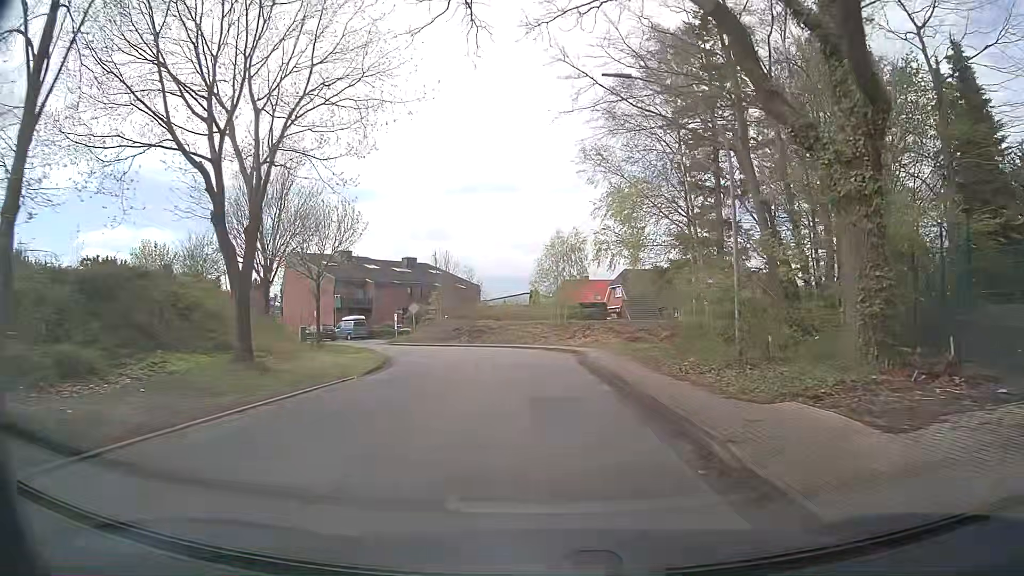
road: residential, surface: asphalt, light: Day
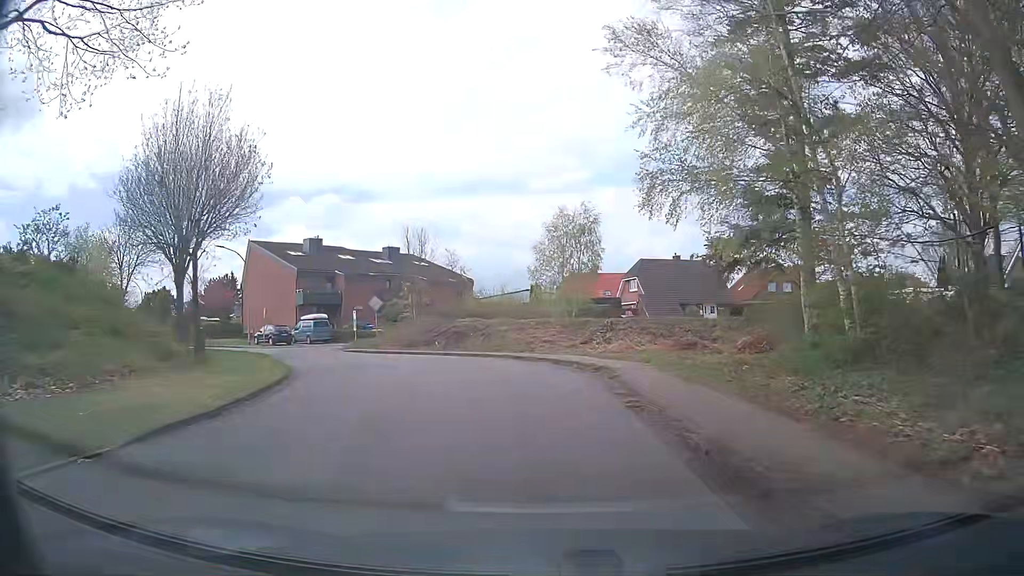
(-0.1, +12.1) m; 0°
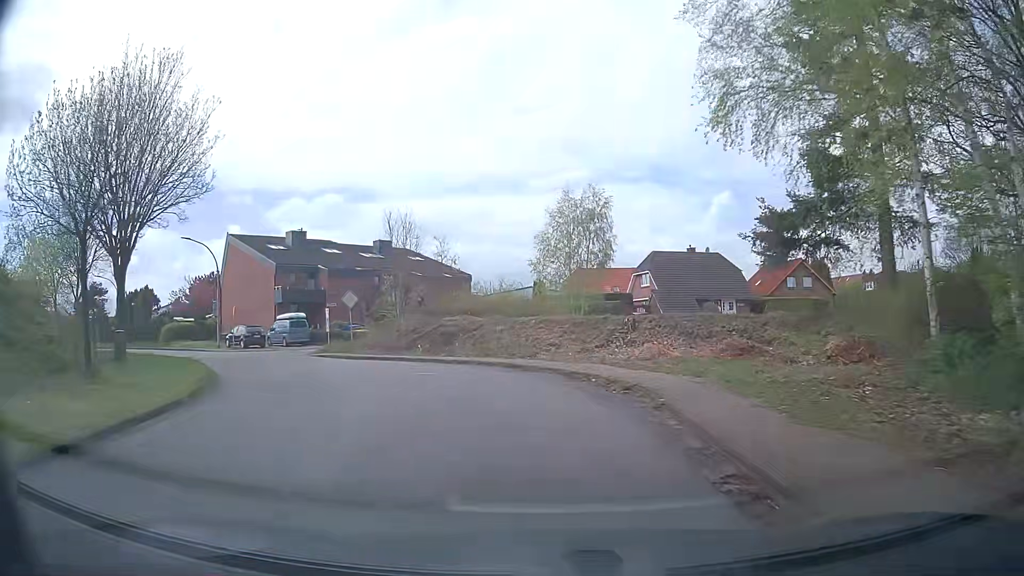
(-0.1, +5.9) m; -1°
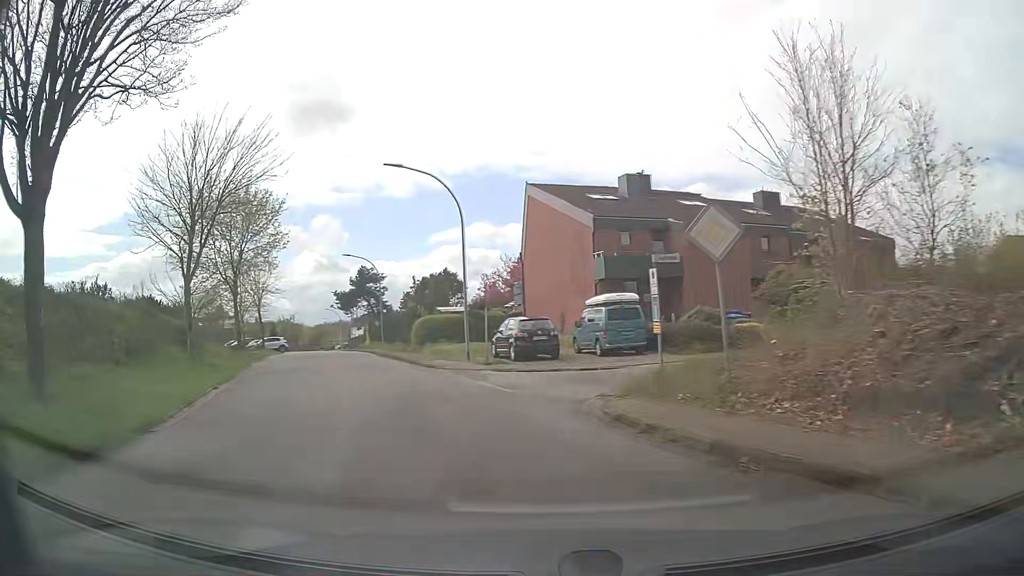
(-5.1, +21.8) m; -32°
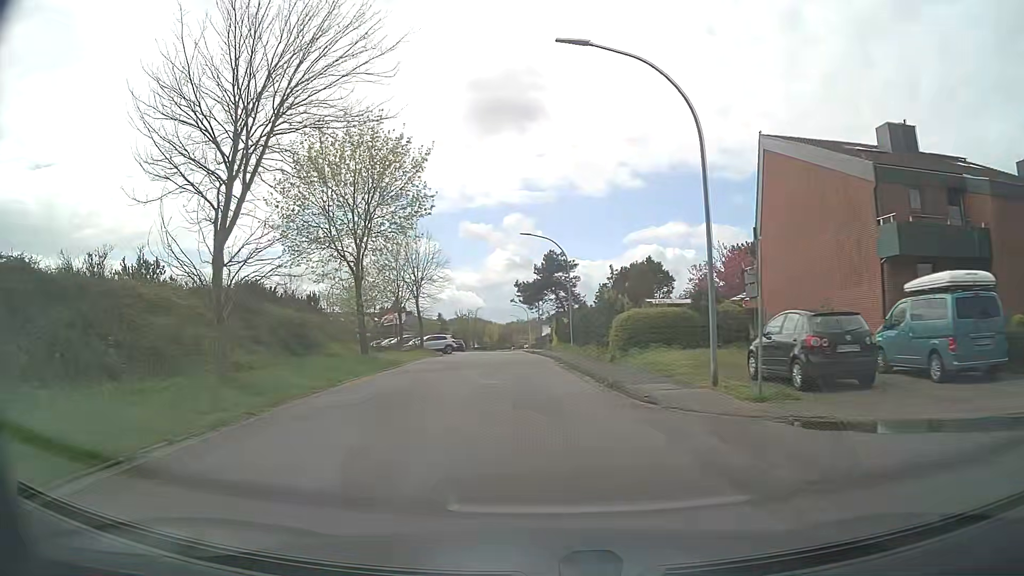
(-1.8, +11.3) m; -17°
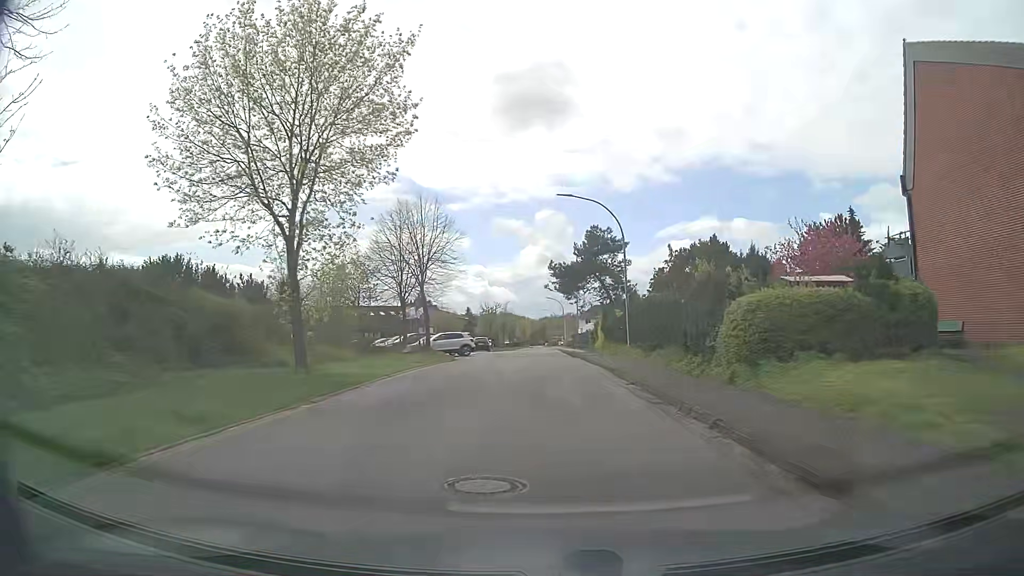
(-0.4, +11.7) m; -2°
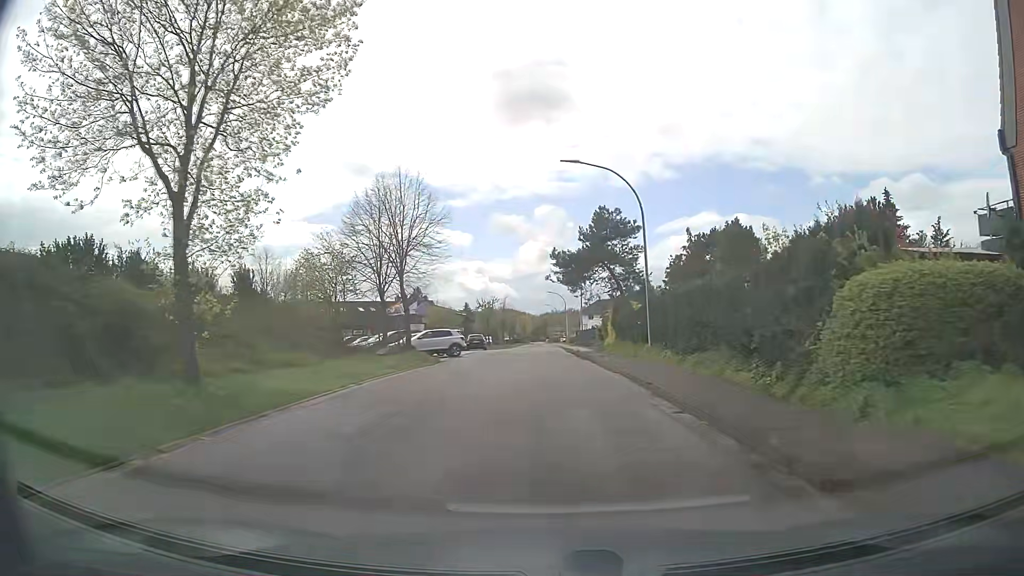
(0.0, +5.9) m; 0°
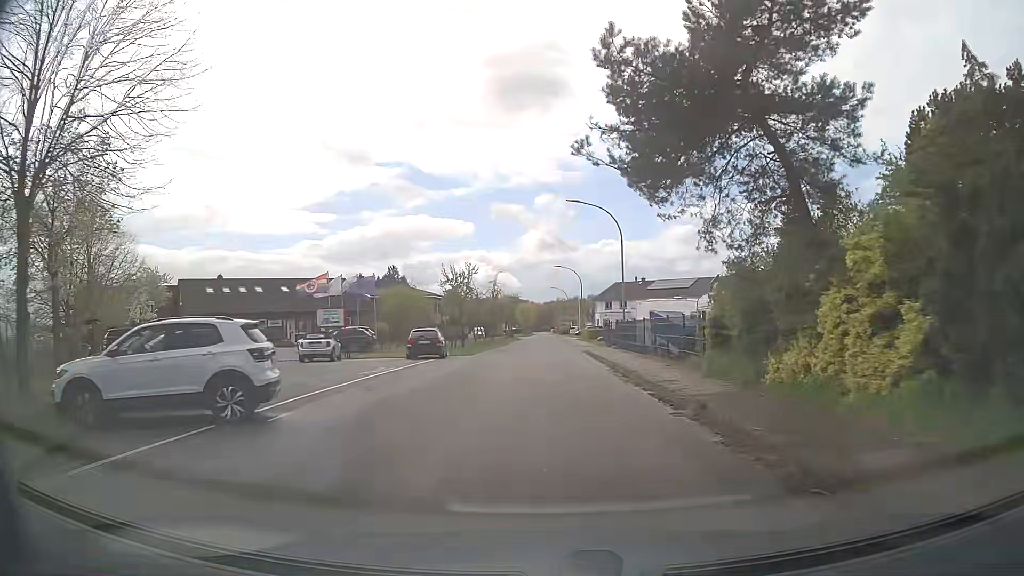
(-0.2, +28.5) m; -1°
(0, +10) (0, +20) (+1, +30) (+1, +40) (+1, +50) (+1, +60) (+1, +70) (+1, +80) (+1, +90) (+1, +100) m
